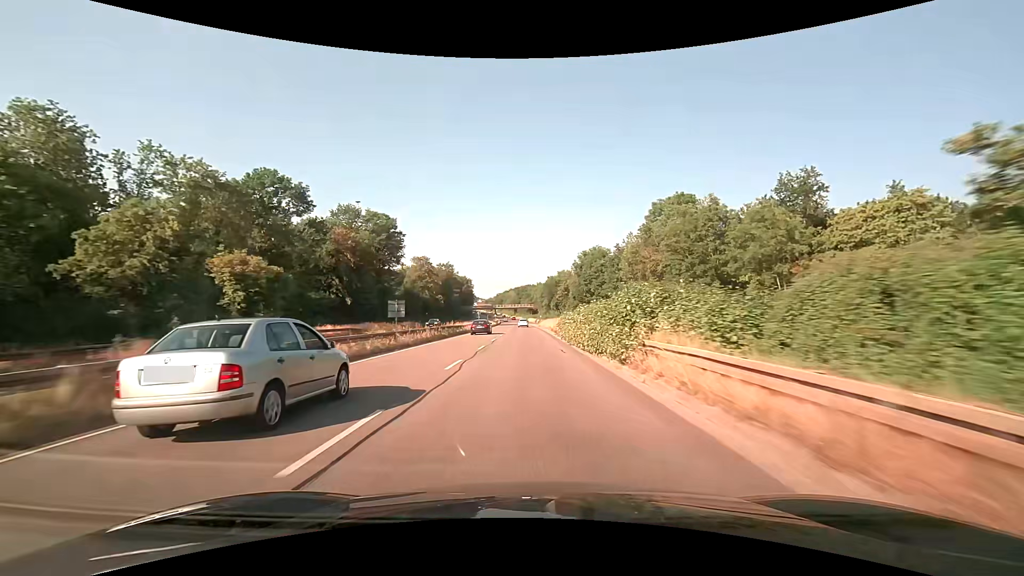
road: trunk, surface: asphalt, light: Day
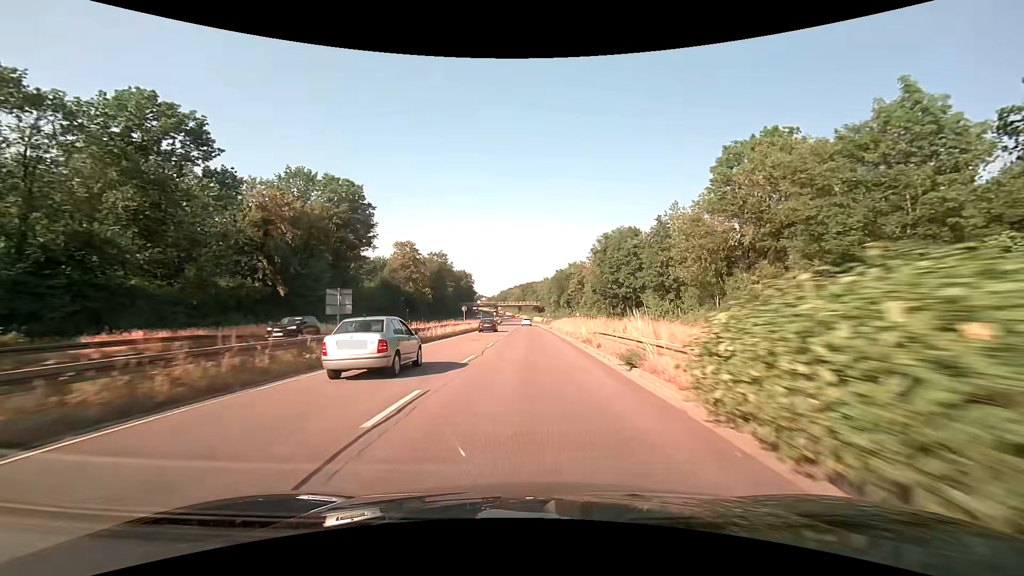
(-0.1, +25.2) m; -1°
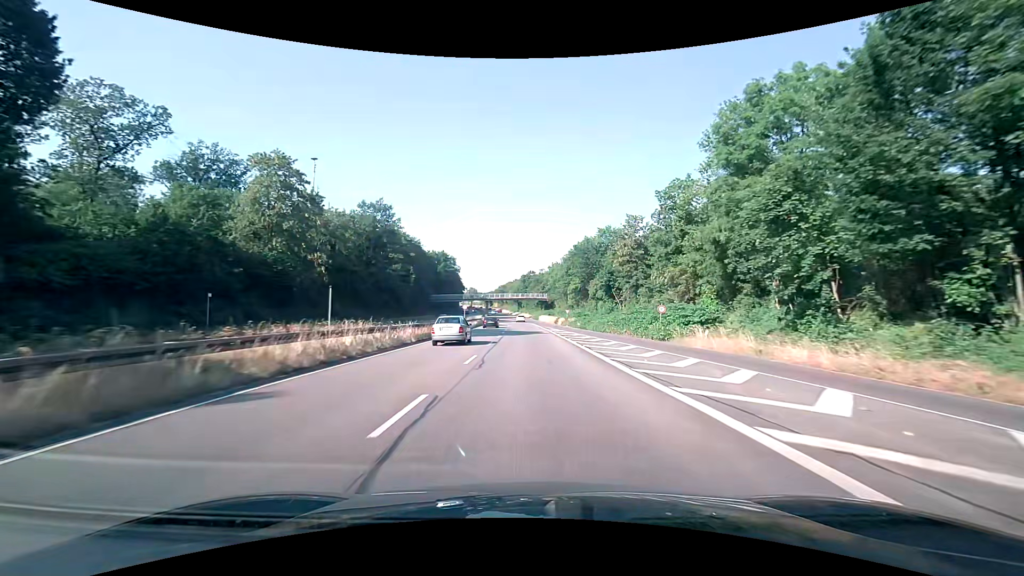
(-0.1, +63.5) m; 0°
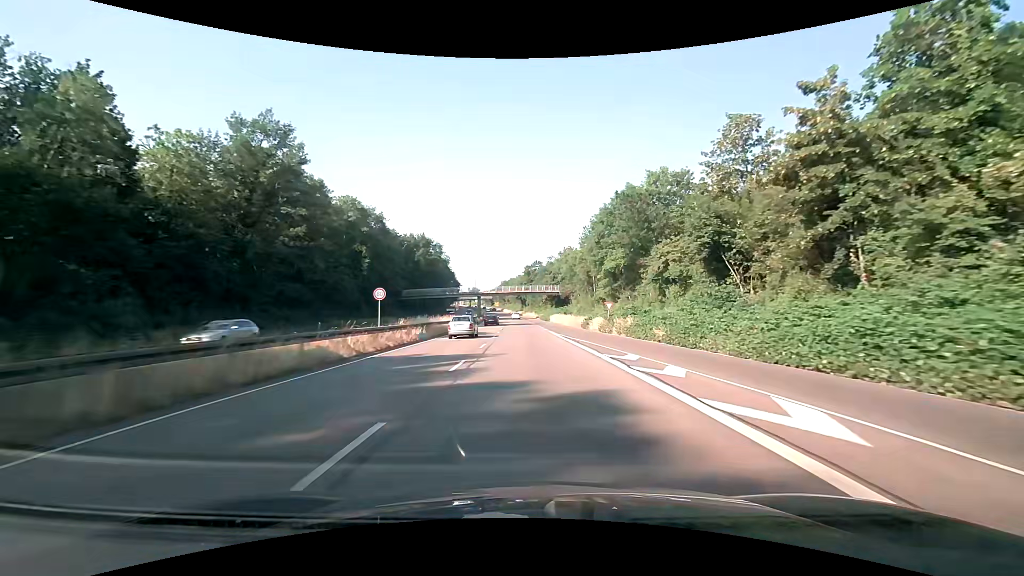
(-0.3, +38.2) m; -1°
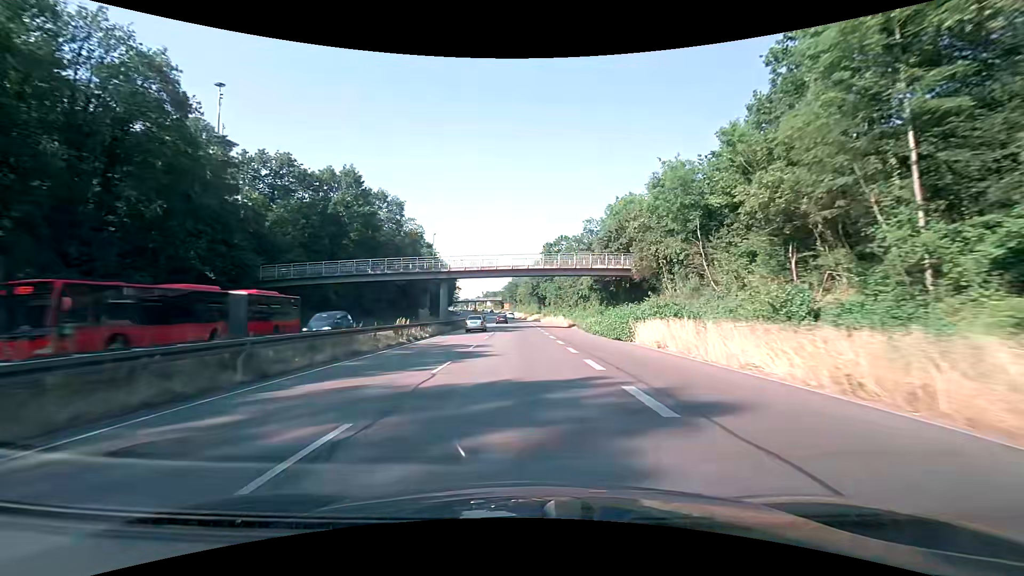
(-0.9, +62.9) m; -2°
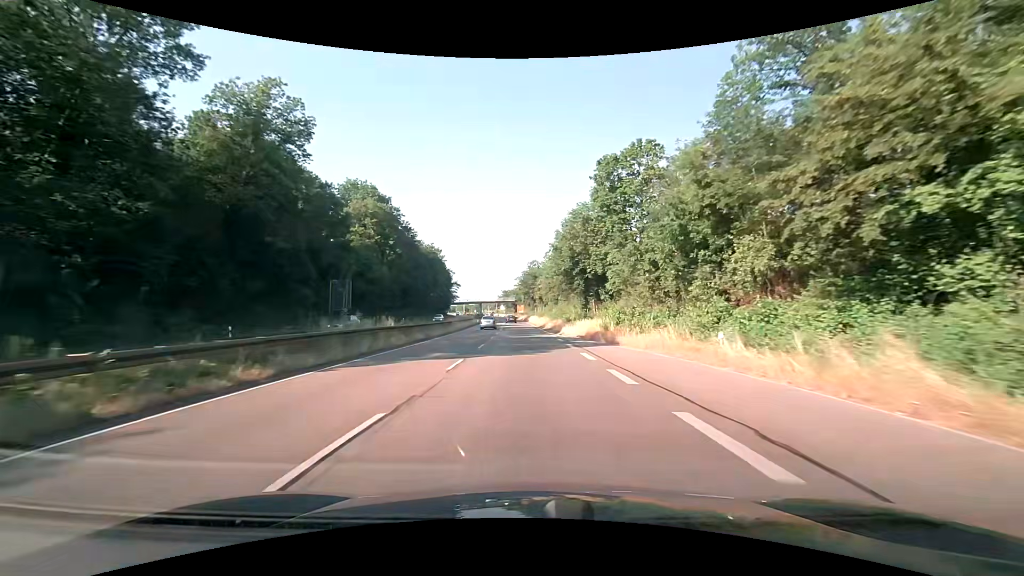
(-1.9, +62.2) m; -2°
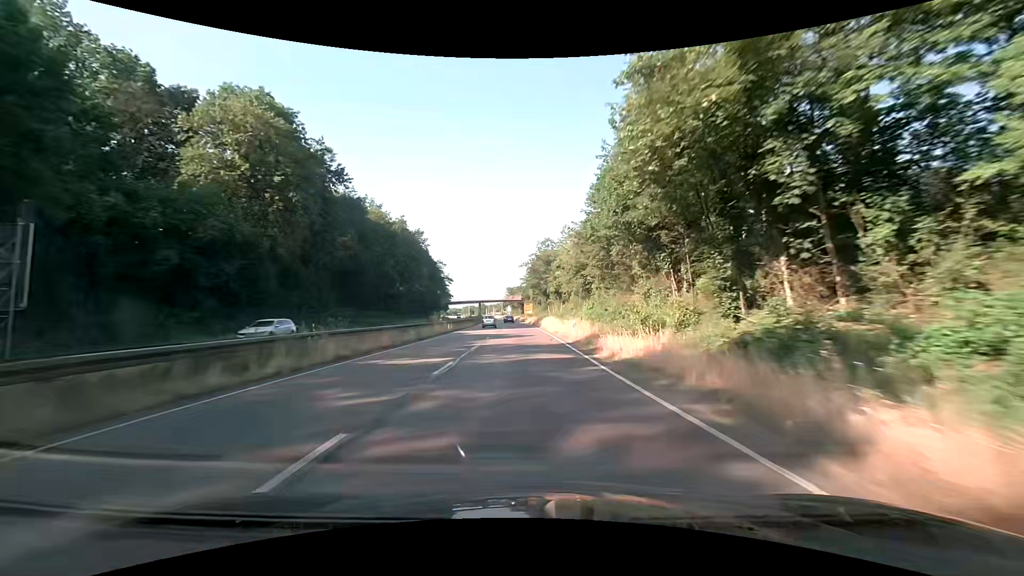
(-0.3, +37.1) m; -1°
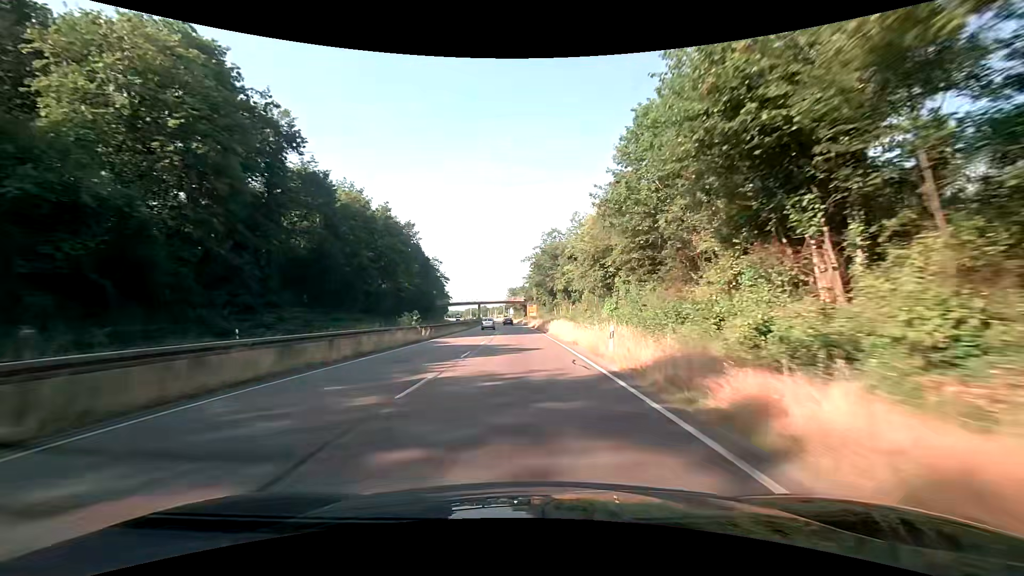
(0.0, +12.3) m; 0°
(0, +10) (0, +20) (0, +30) (0, +40) (-1, +50) (-1, +60) (-1, +70) (-2, +80) (-3, +90) (-3, +100) m
